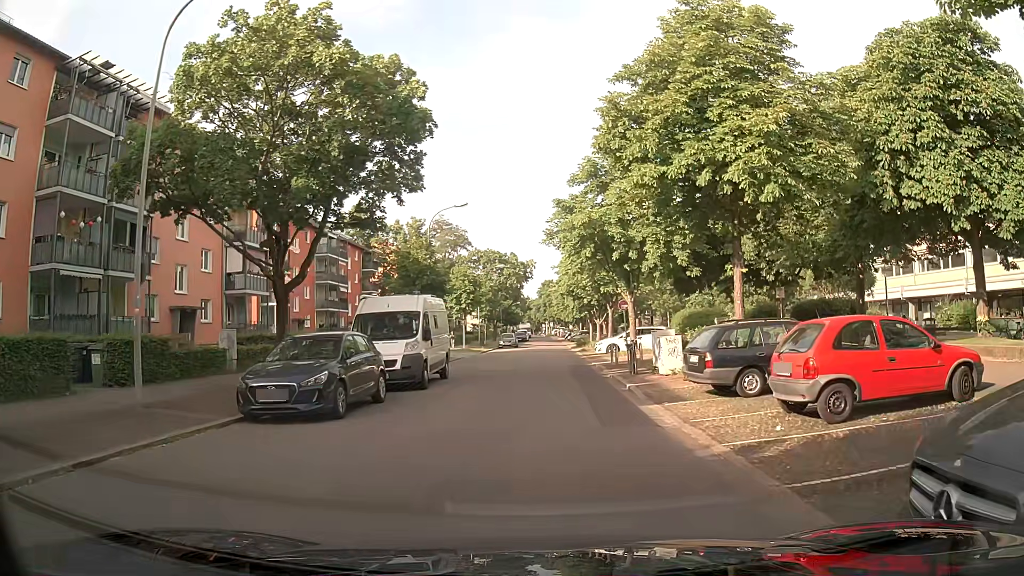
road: residential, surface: asphalt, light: Day
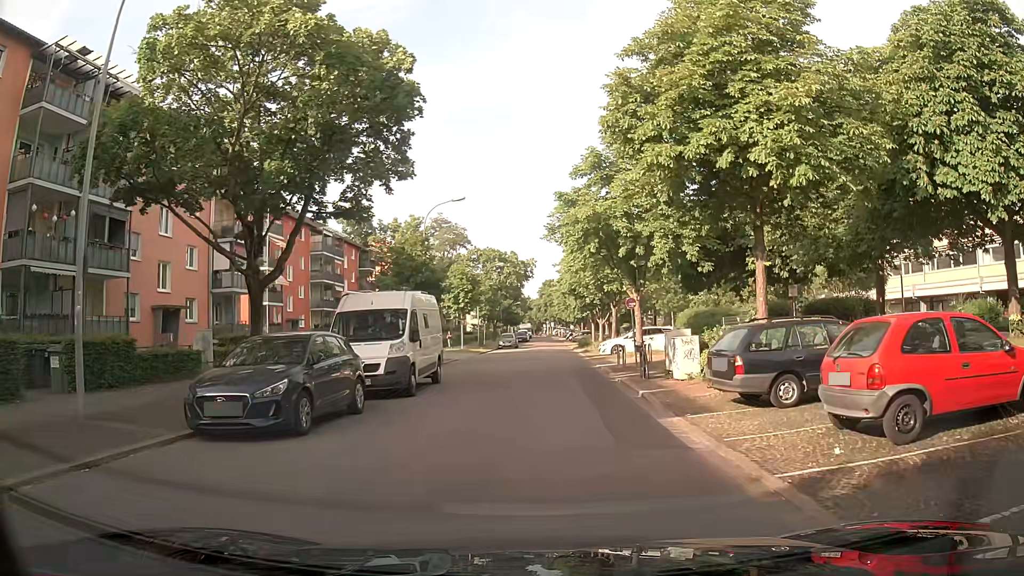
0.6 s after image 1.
(0.0, +2.0) m; 0°
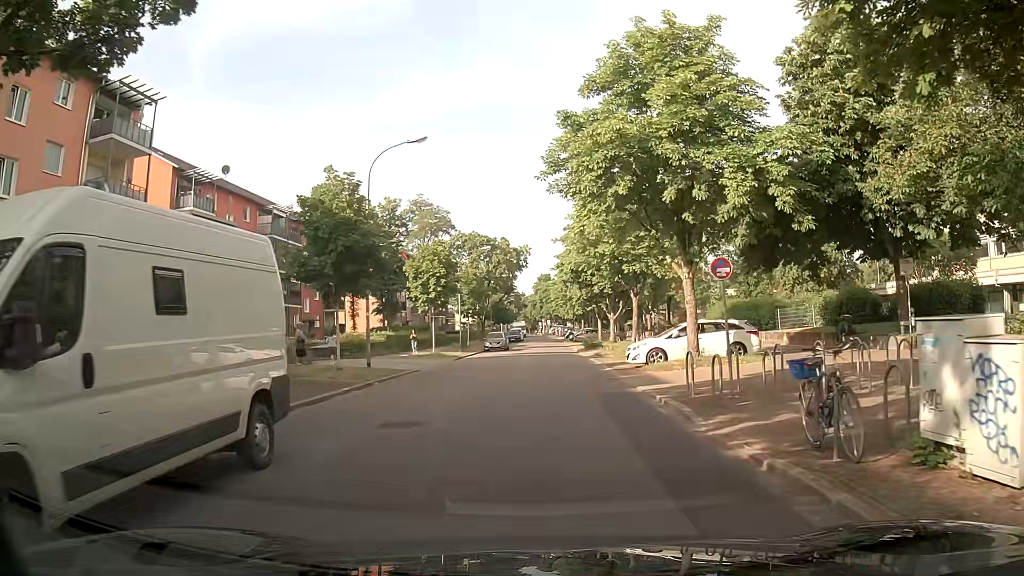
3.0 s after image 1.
(+0.2, +12.8) m; 0°
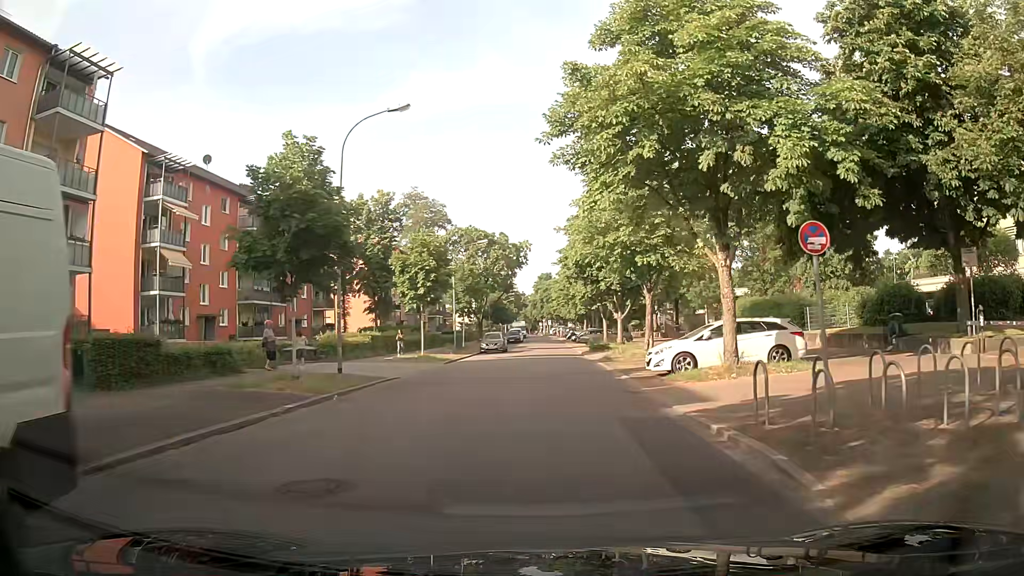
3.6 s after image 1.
(0.0, +4.2) m; +1°
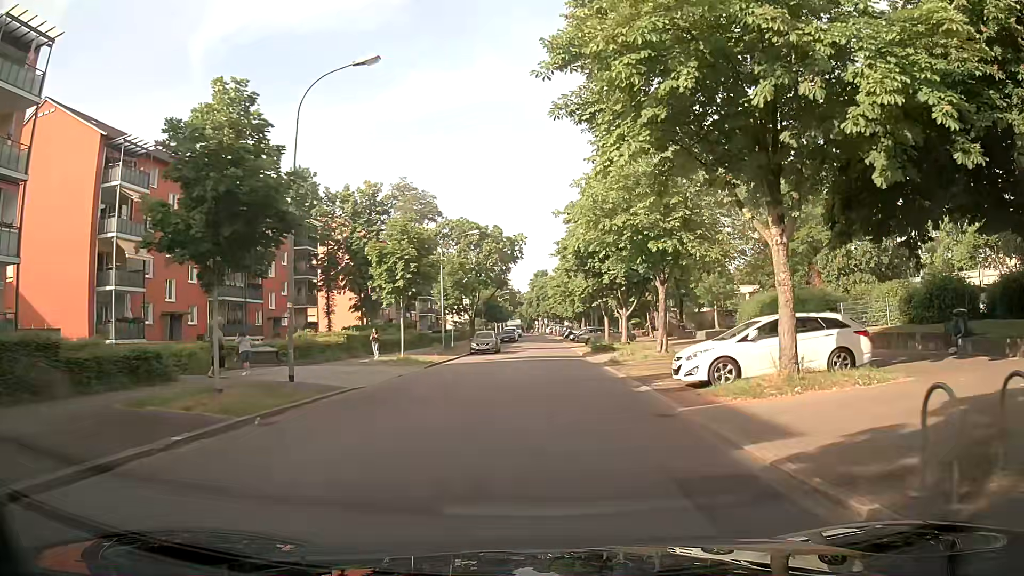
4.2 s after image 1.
(0.0, +4.4) m; +2°
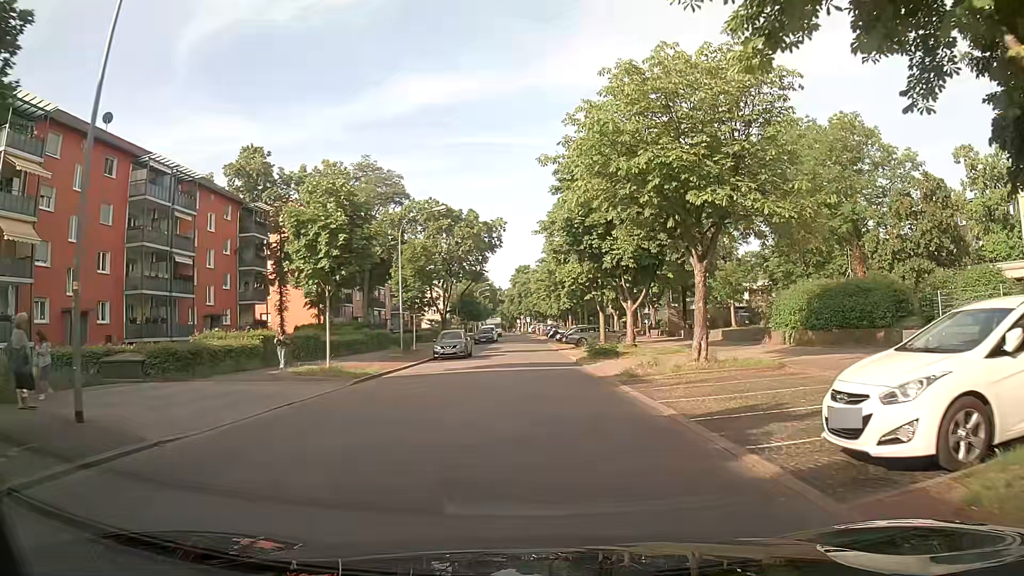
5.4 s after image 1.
(-0.1, +9.1) m; 0°
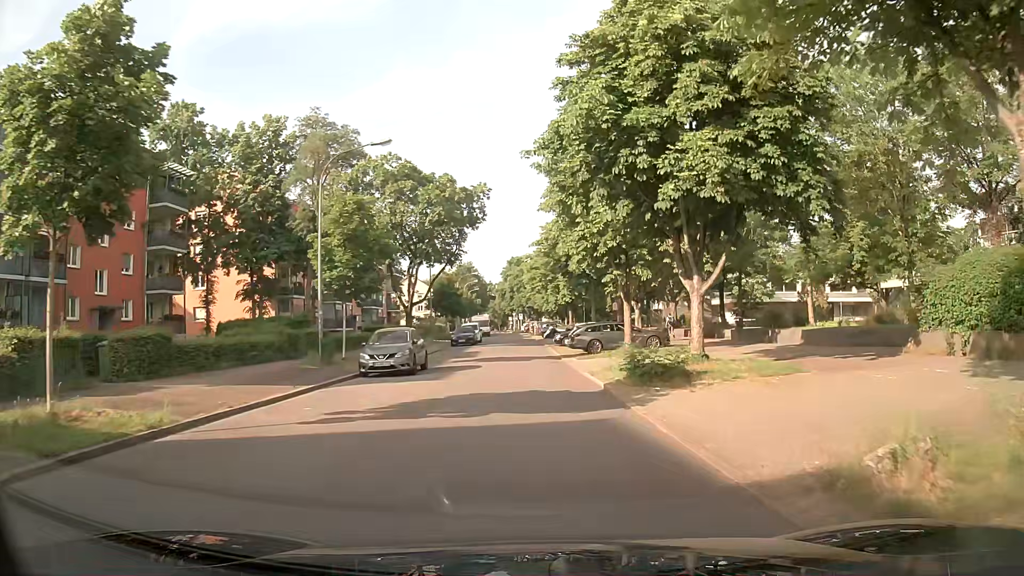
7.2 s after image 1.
(0.0, +14.0) m; +1°
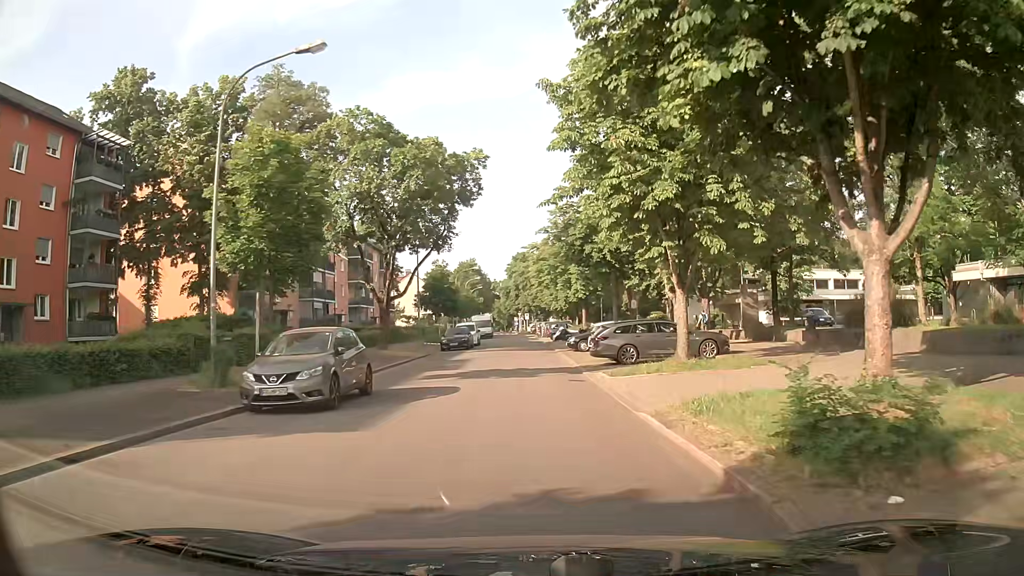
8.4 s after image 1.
(-0.1, +9.3) m; -1°
(0, +10) (0, +20) (0, +30) (0, +40) (-1, +50) (-1, +60) (-1, +70) (-1, +80) (-2, +90) (-3, +100) m
